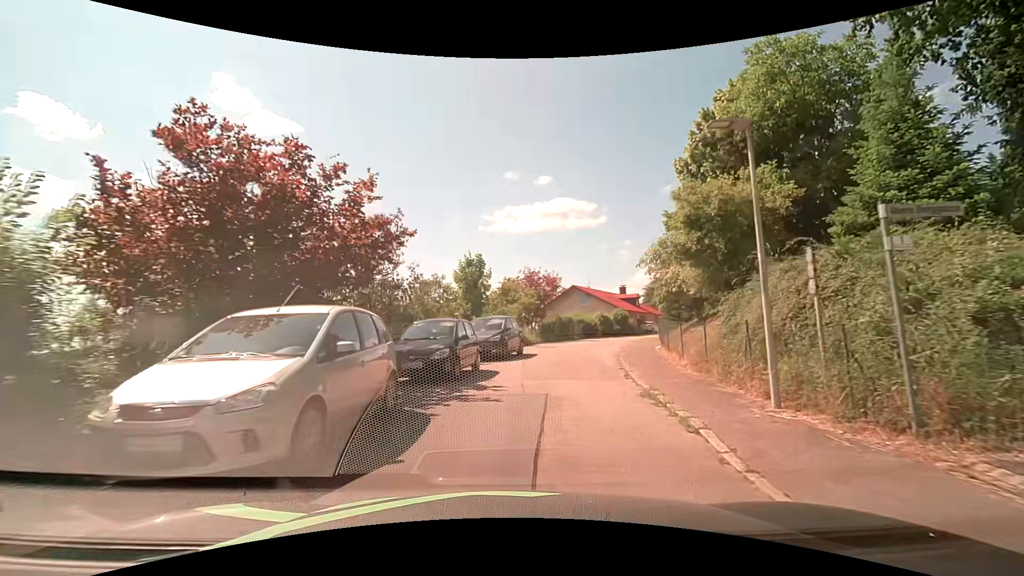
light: Day
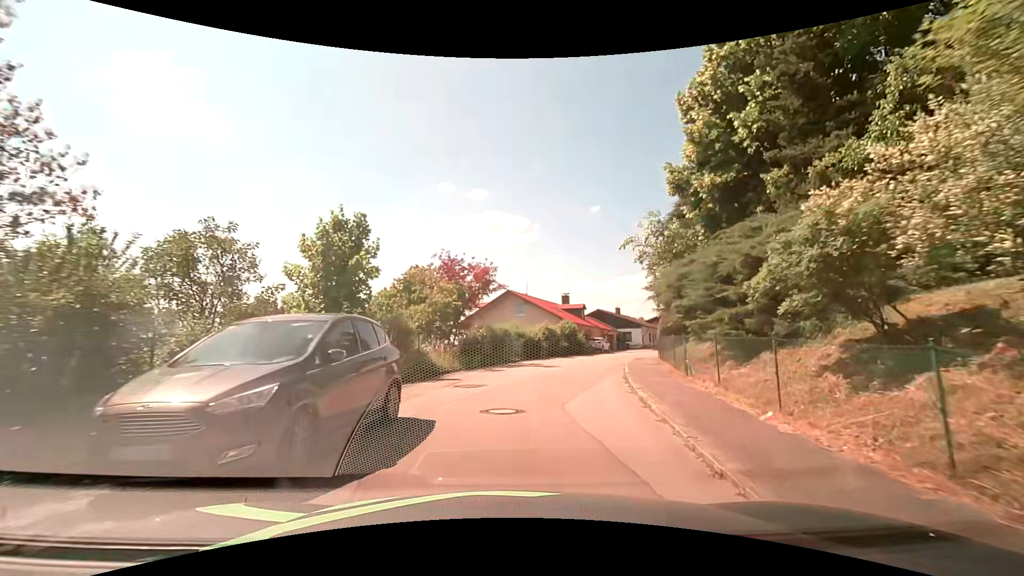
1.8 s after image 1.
(+0.8, +12.9) m; +7°
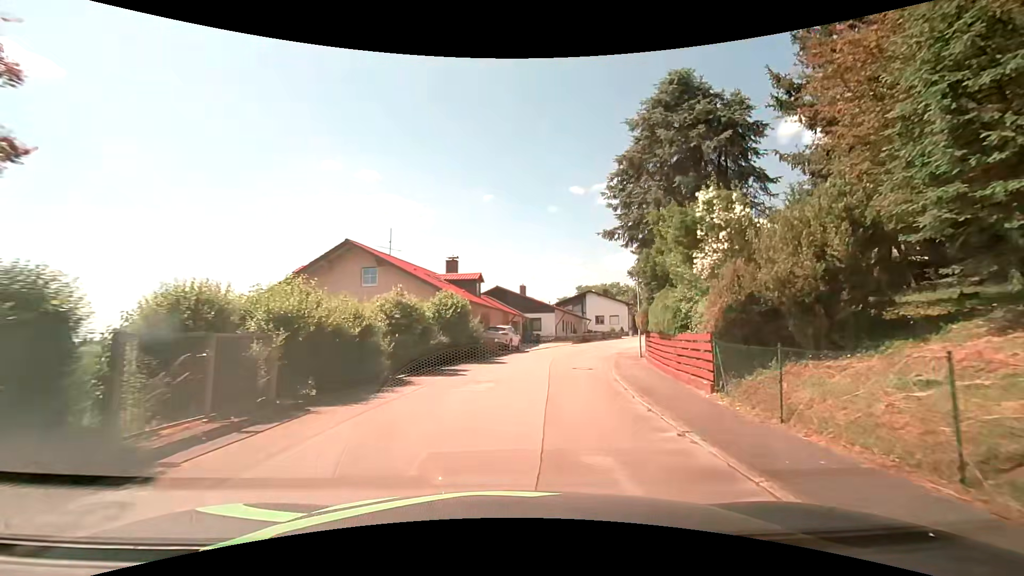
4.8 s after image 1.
(+2.7, +21.4) m; +14°
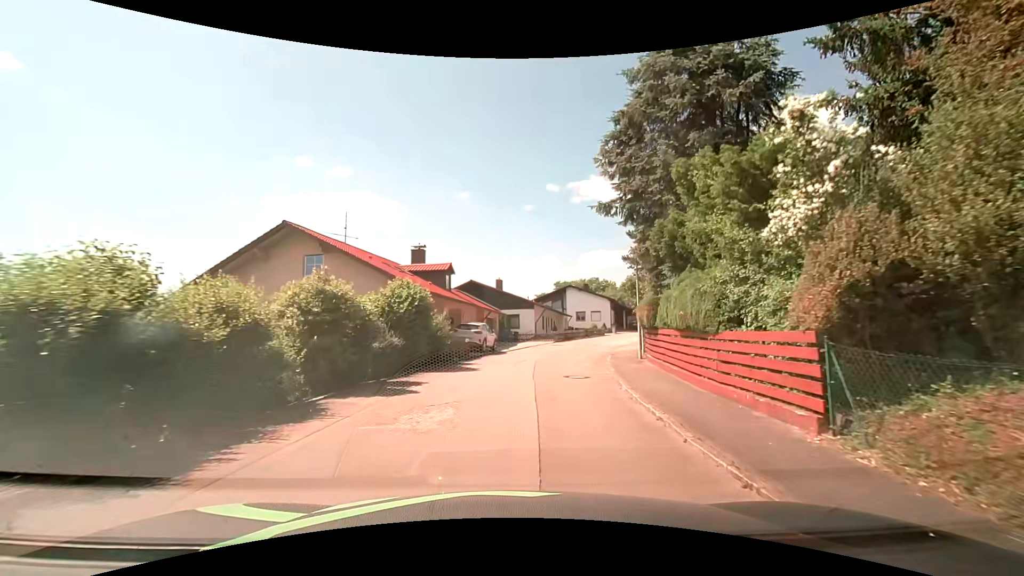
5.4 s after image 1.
(+0.1, +4.5) m; +2°
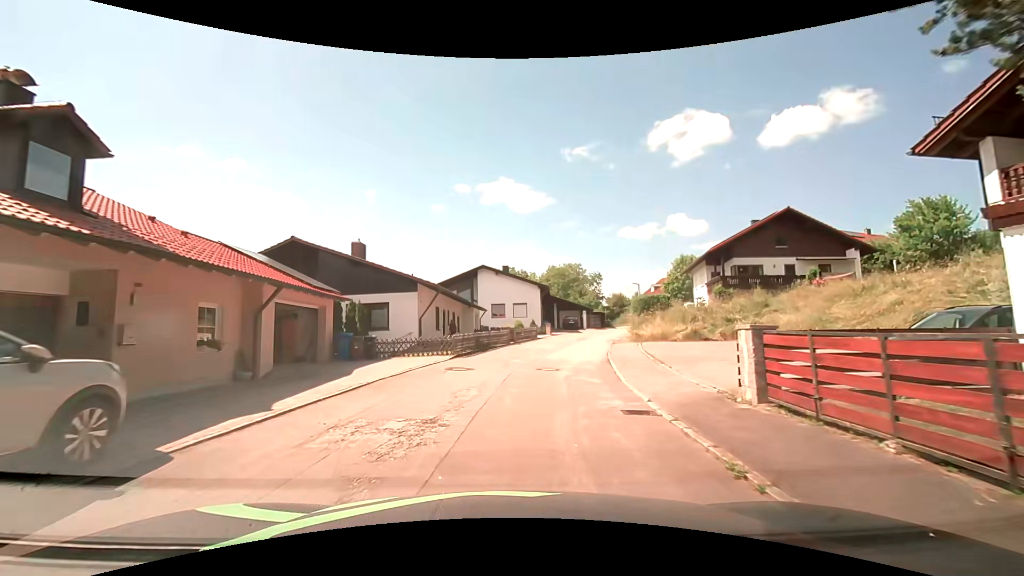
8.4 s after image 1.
(+2.3, +22.6) m; +10°
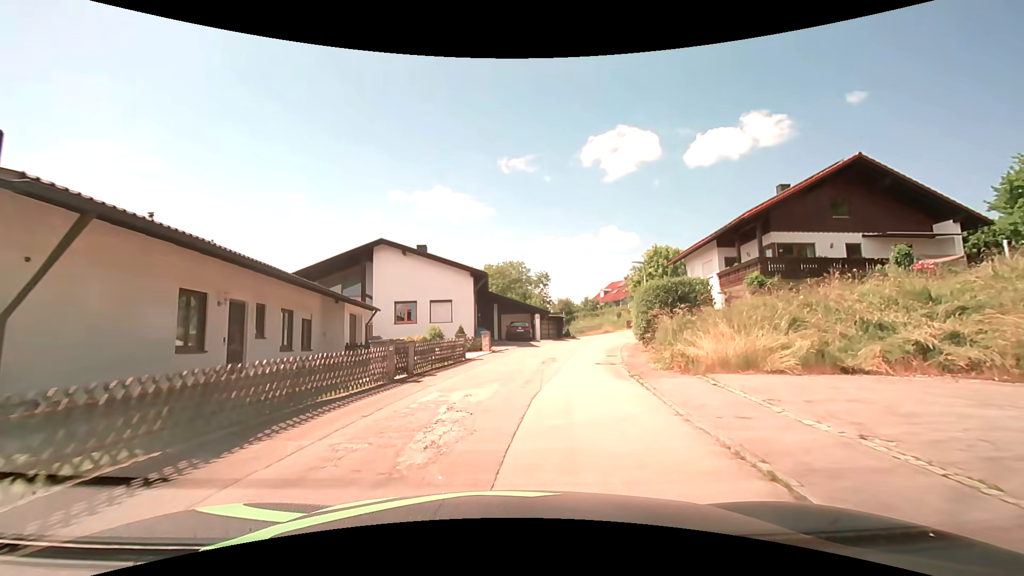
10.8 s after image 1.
(+1.2, +17.9) m; +7°
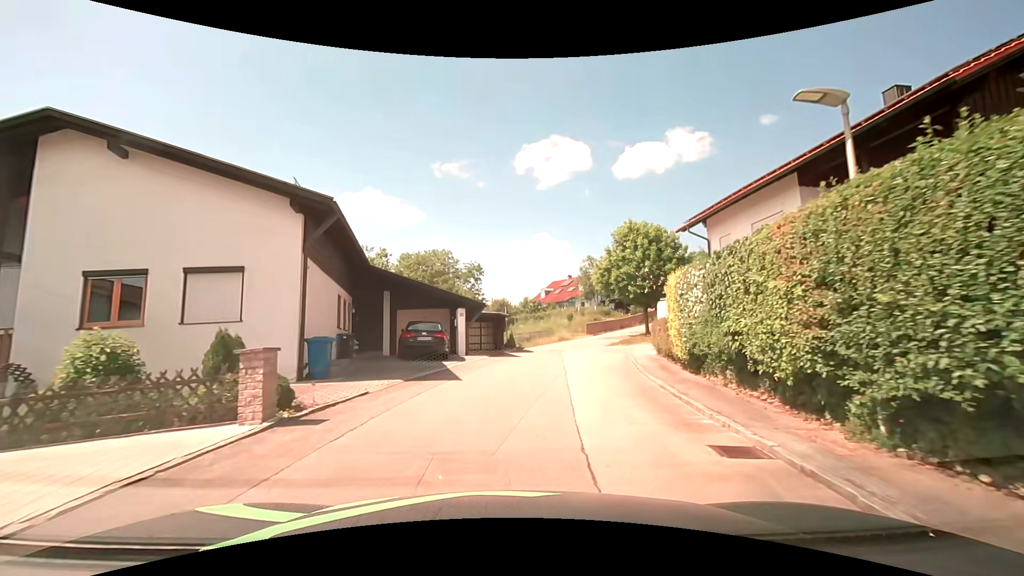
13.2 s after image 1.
(+1.2, +17.6) m; +8°
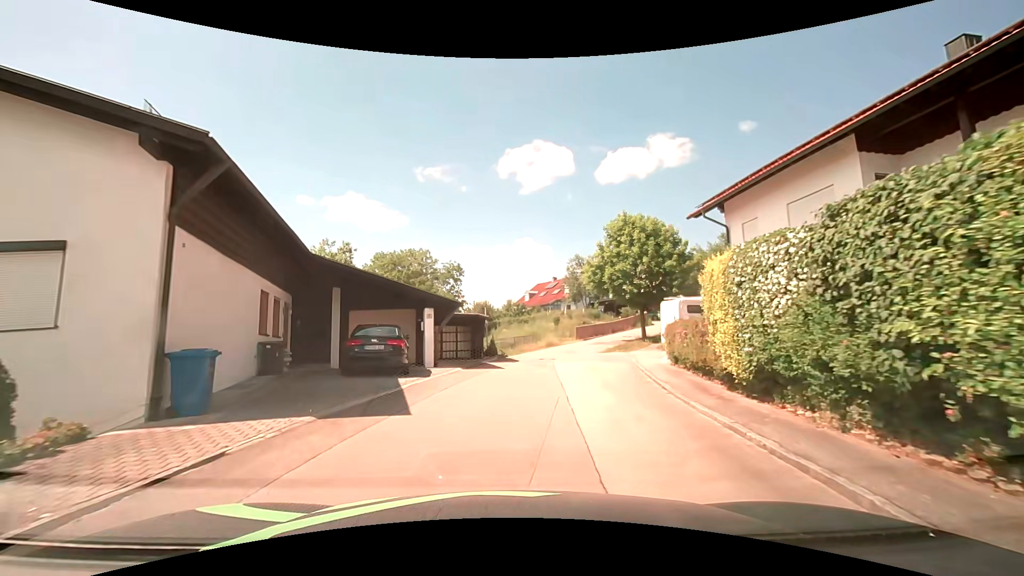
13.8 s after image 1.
(+0.1, +4.4) m; +2°
(0, +10) (+1, +20) (+3, +30) (+7, +39) (+12, +47) (+20, +54) (+27, +60) (+34, +68) (+36, +77) (+33, +87) m
